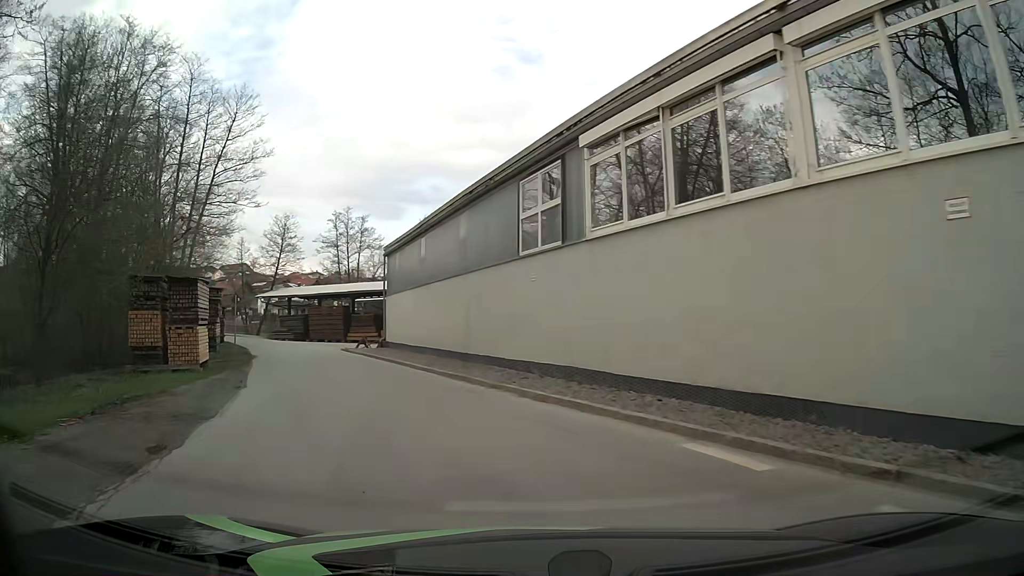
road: residential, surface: asphalt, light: Day
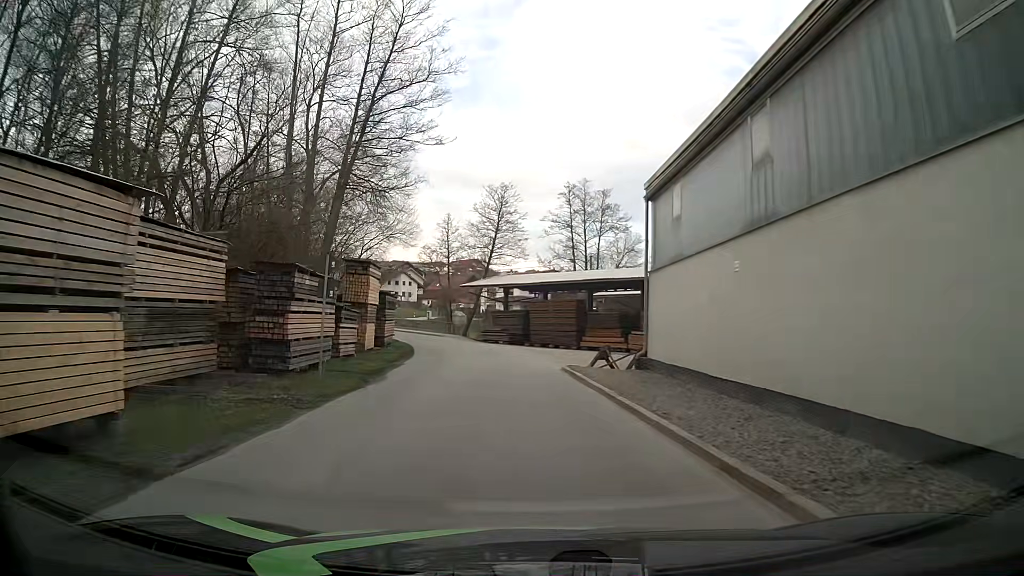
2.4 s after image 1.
(-3.5, +16.6) m; -20°
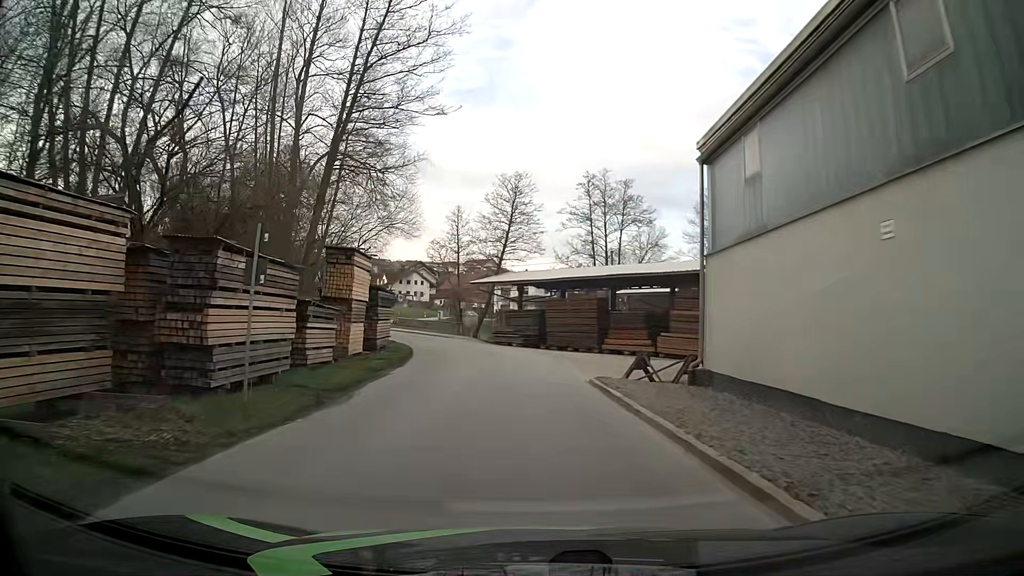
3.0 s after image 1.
(-0.1, +4.8) m; -1°
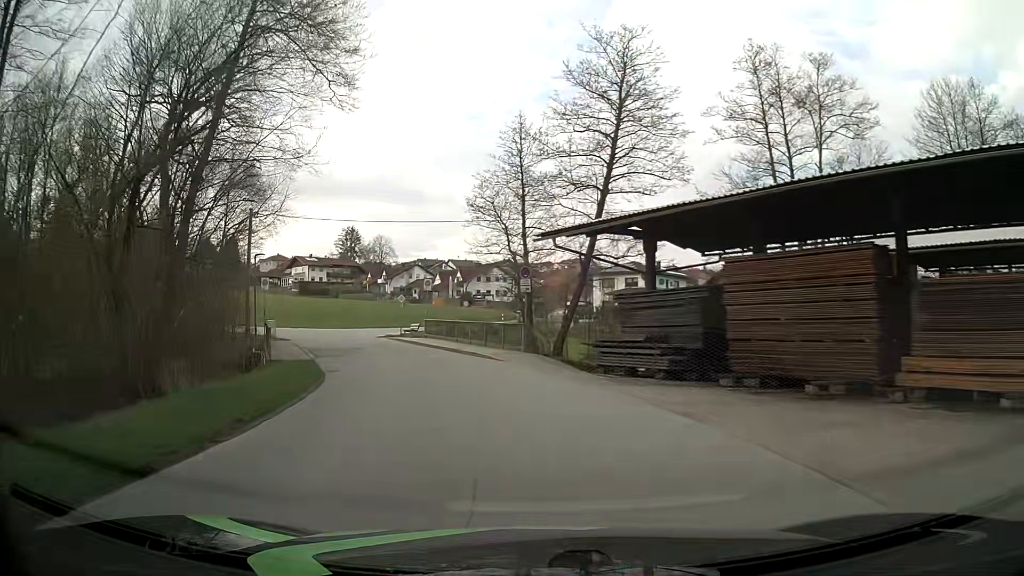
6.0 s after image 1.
(-1.4, +28.8) m; -8°
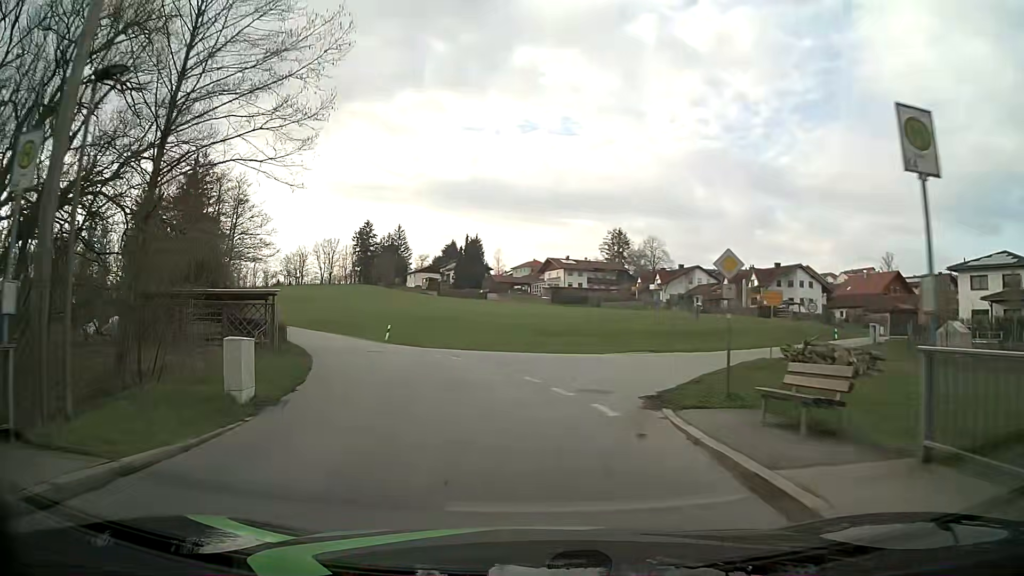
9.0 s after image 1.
(-6.6, +30.9) m; -23°
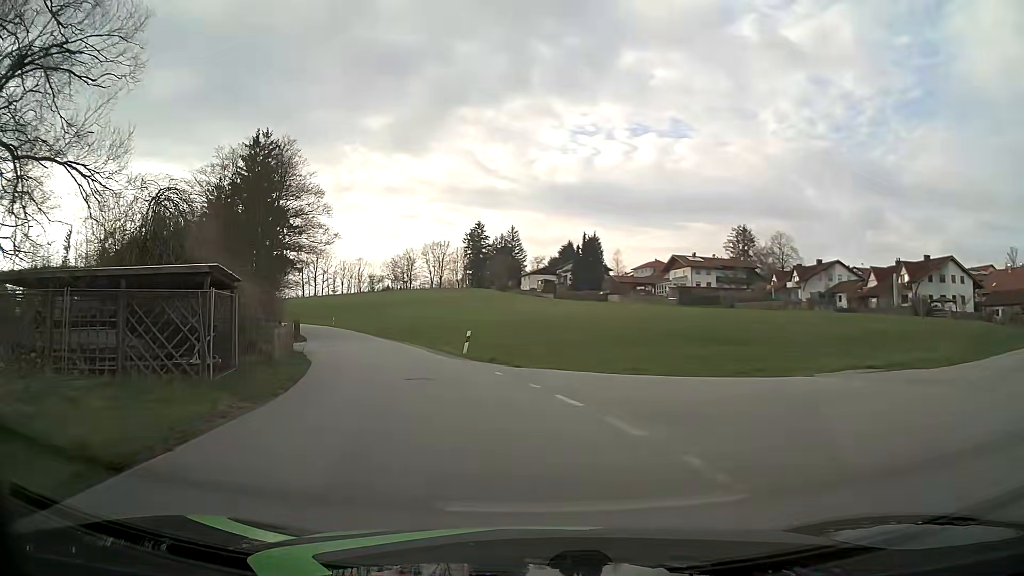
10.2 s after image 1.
(-1.1, +13.5) m; -10°
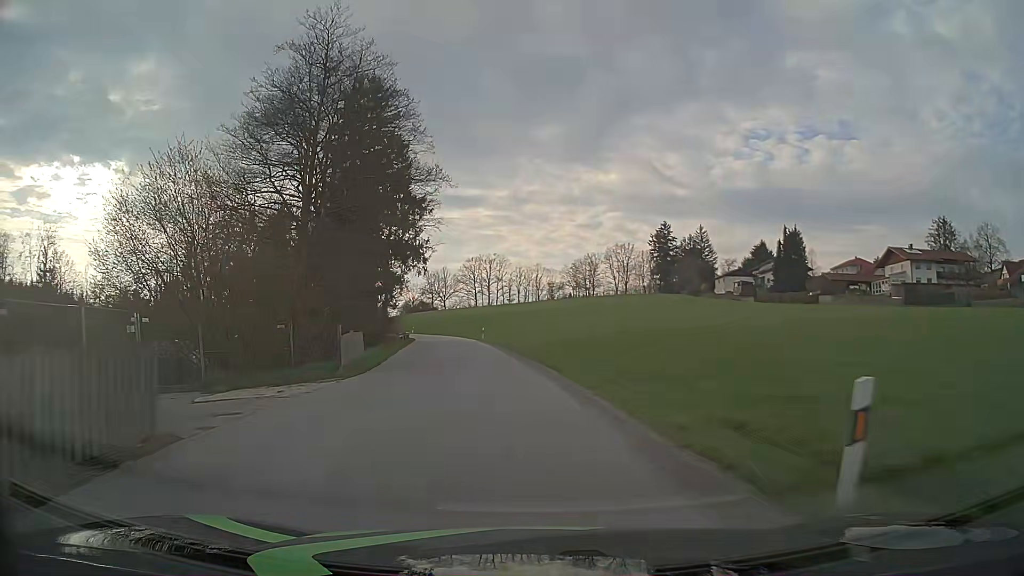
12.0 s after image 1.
(-3.0, +20.9) m; -15°
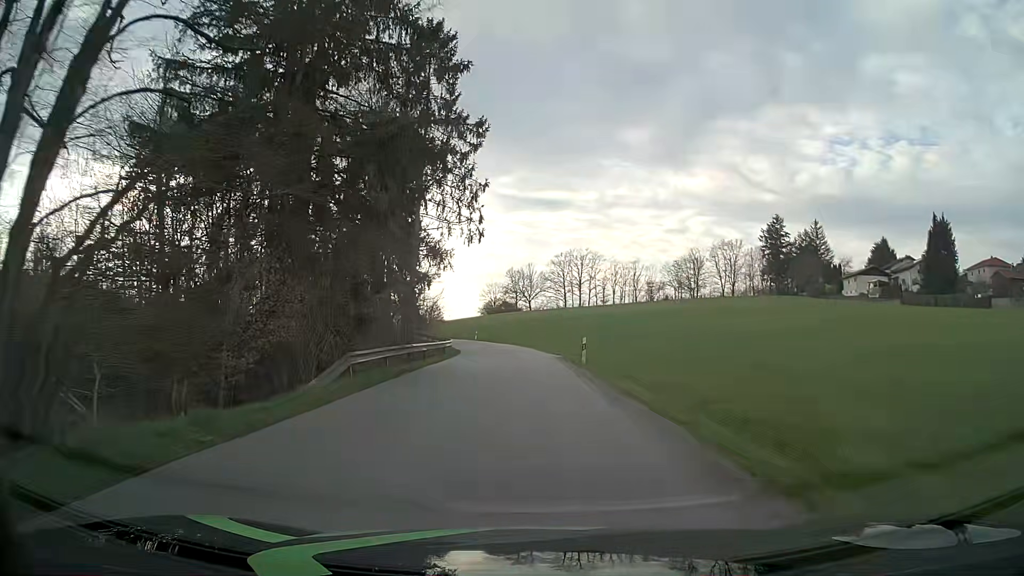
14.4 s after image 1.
(-2.9, +29.8) m; -8°
(0, +10) (0, +20) (-1, +30) (-1, +40) (-2, +50) (-4, +60) (-7, +69) (-11, +79) (-15, +88) (-20, +97) m
